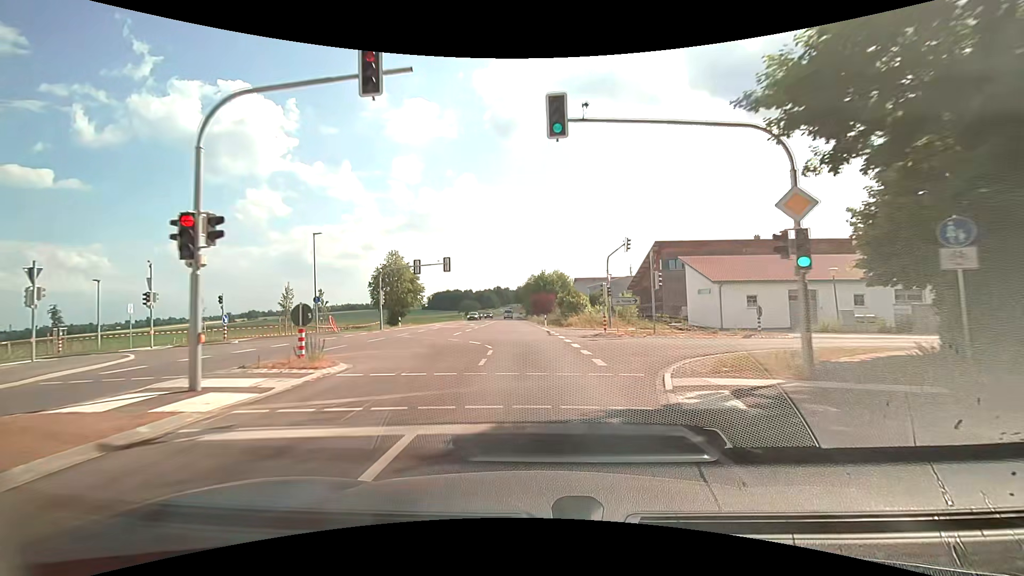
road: secondary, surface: asphalt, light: Day
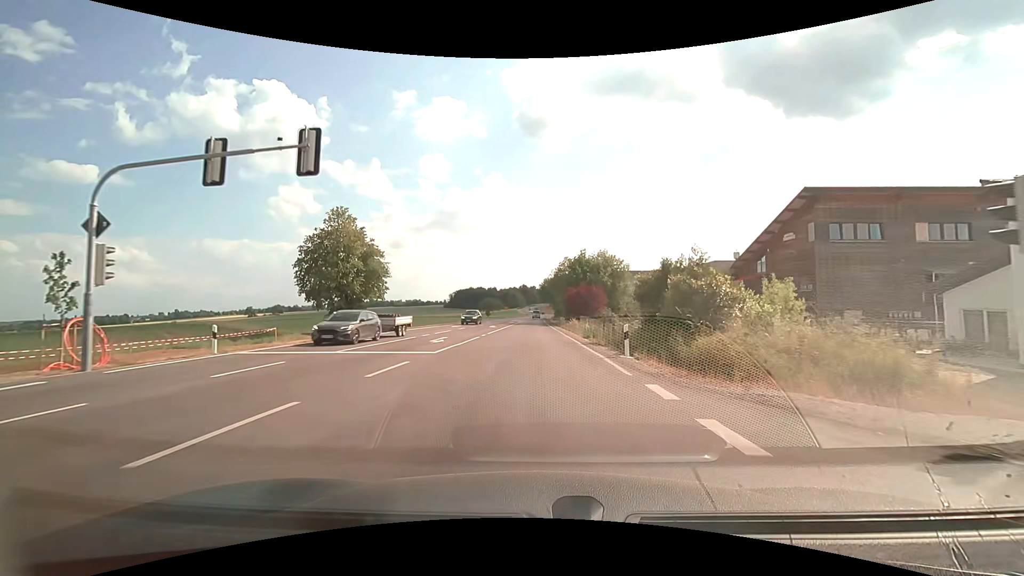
(-1.0, +31.9) m; -3°
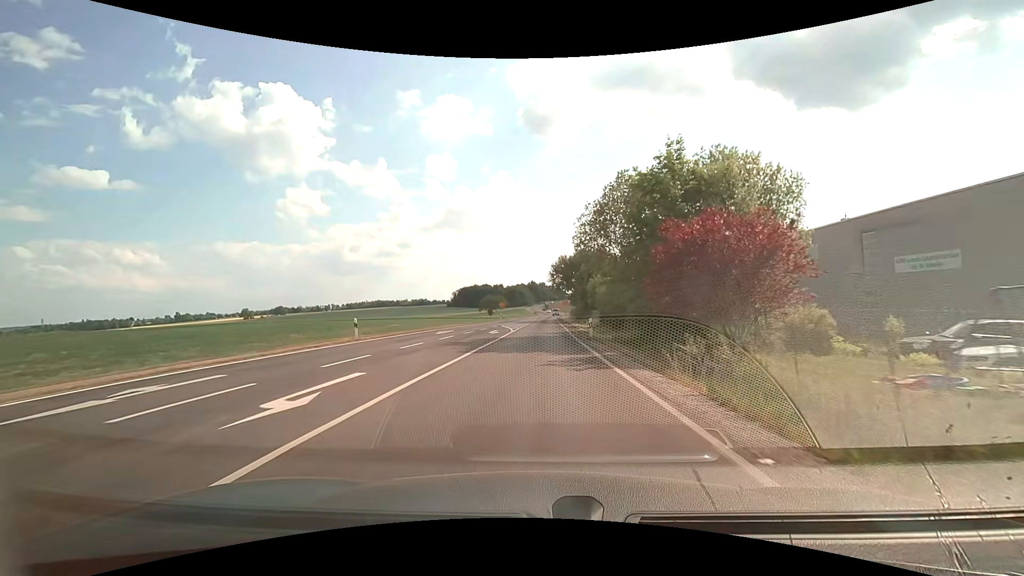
(-0.4, +39.8) m; -1°
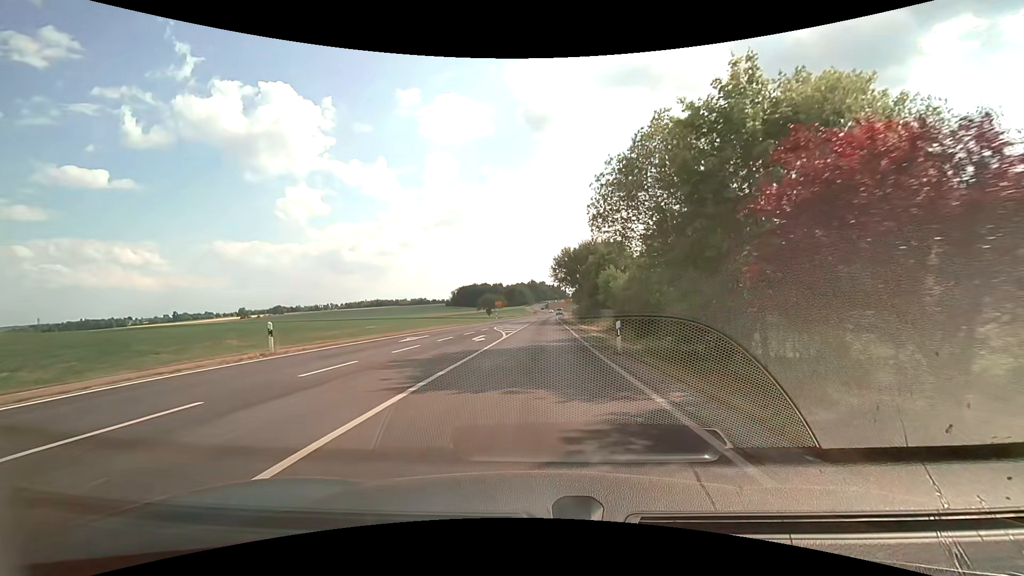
(0.0, +8.0) m; 0°
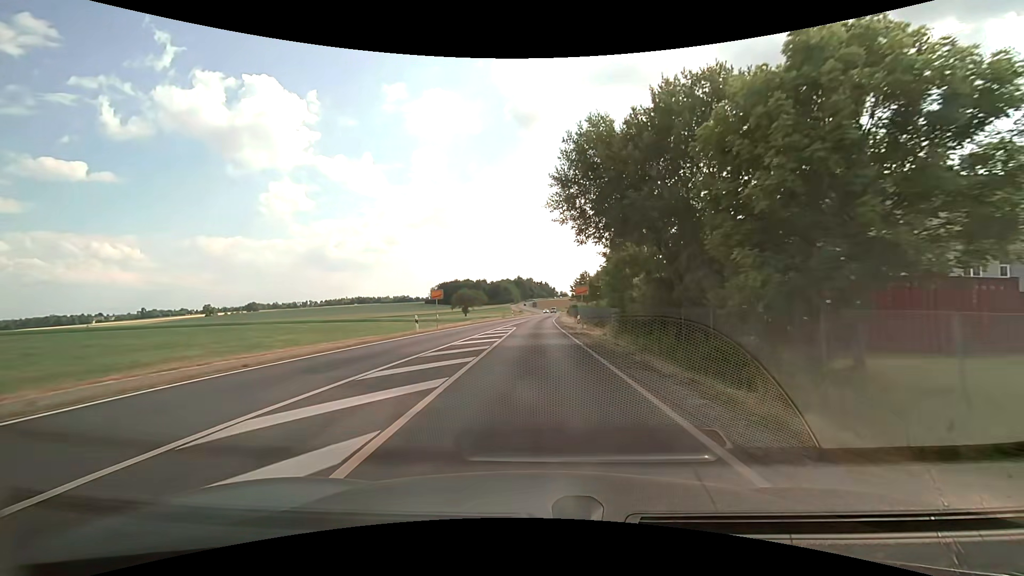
(+0.5, +39.4) m; +2°
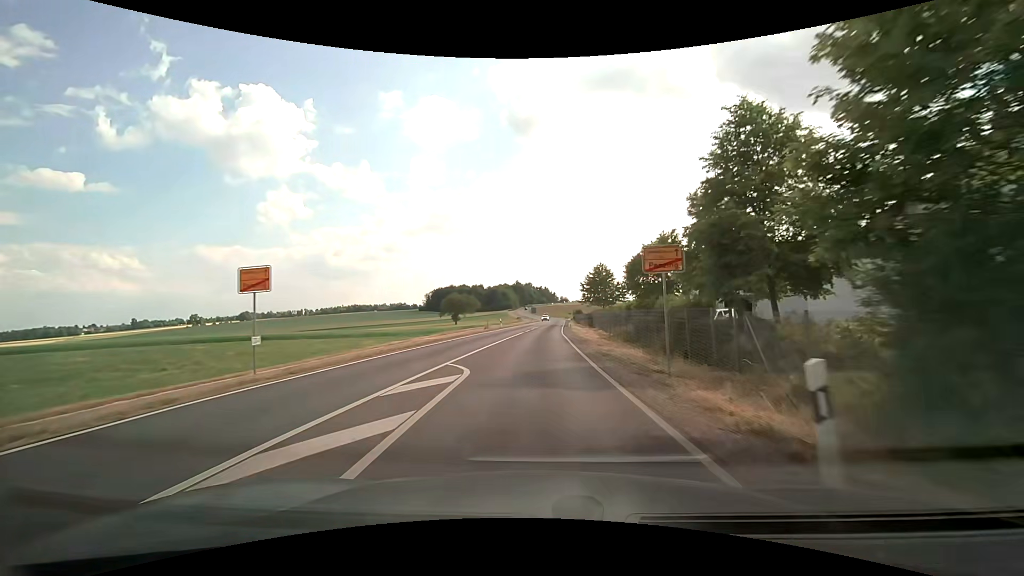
(0.0, +23.6) m; 0°
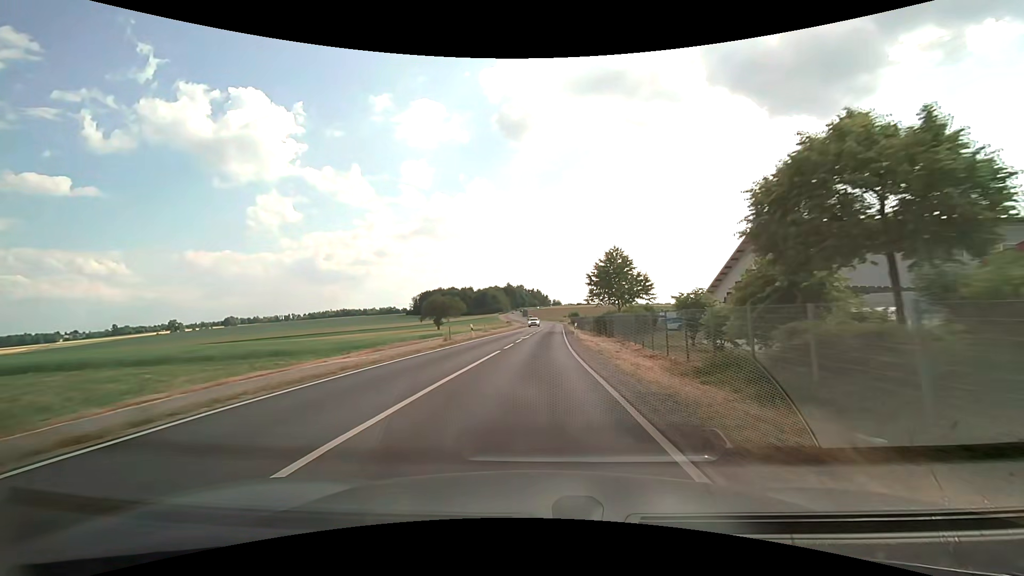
(+0.2, +19.0) m; +1°
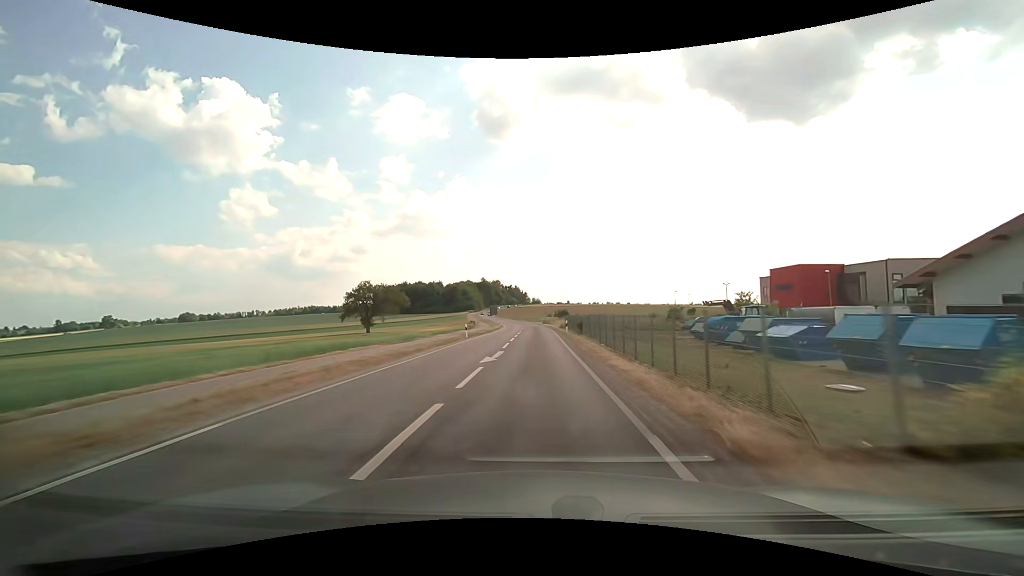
(+1.4, +50.1) m; +2°
(0, +10) (0, +20) (0, +30) (0, +40) (0, +50) (0, +60) (0, +70) (-1, +80) (-1, +90) (-2, +100) m
